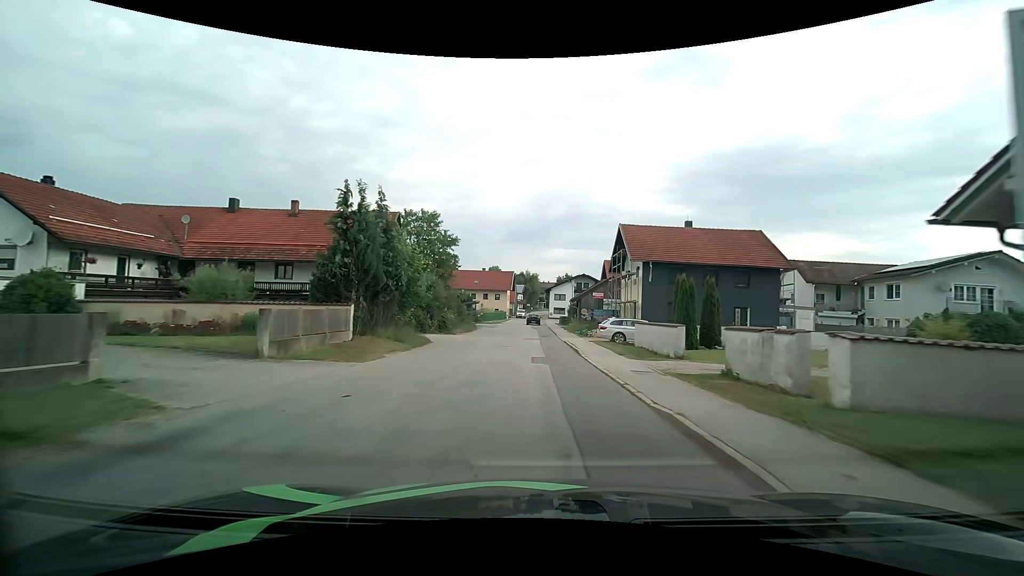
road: tertiary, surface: asphalt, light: Day
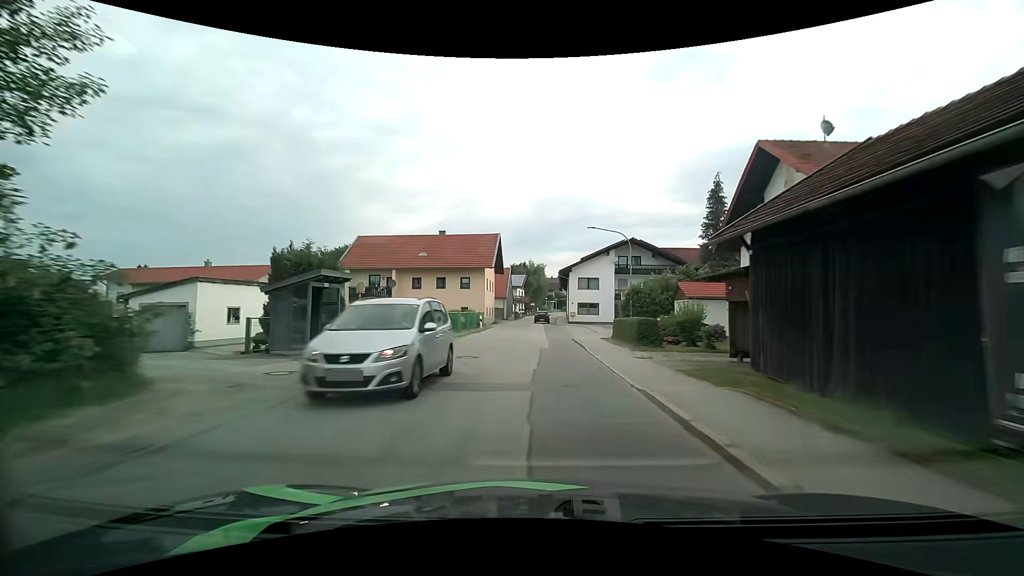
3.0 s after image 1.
(-0.7, +47.9) m; -1°
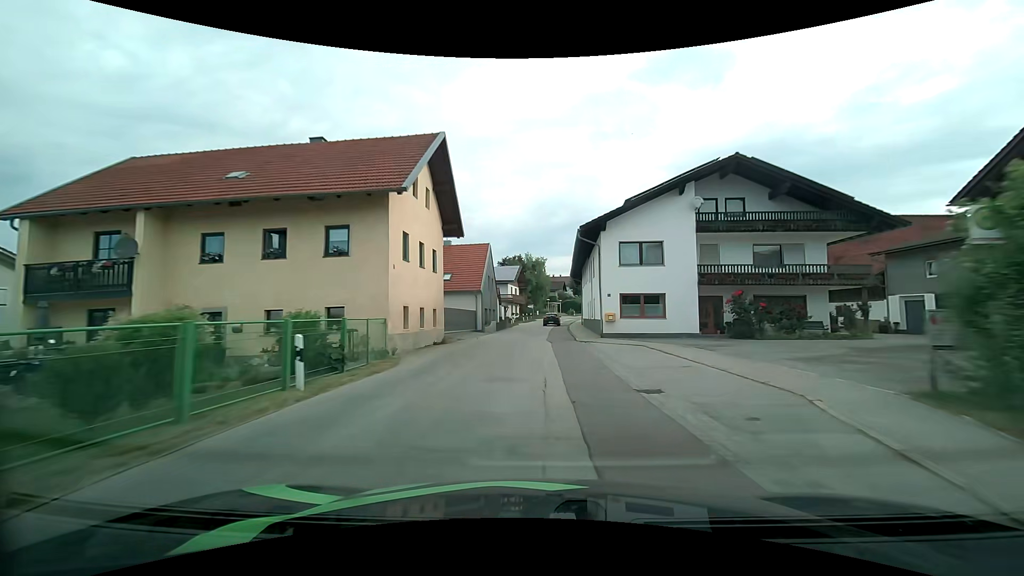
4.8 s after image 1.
(+0.1, +29.0) m; +1°
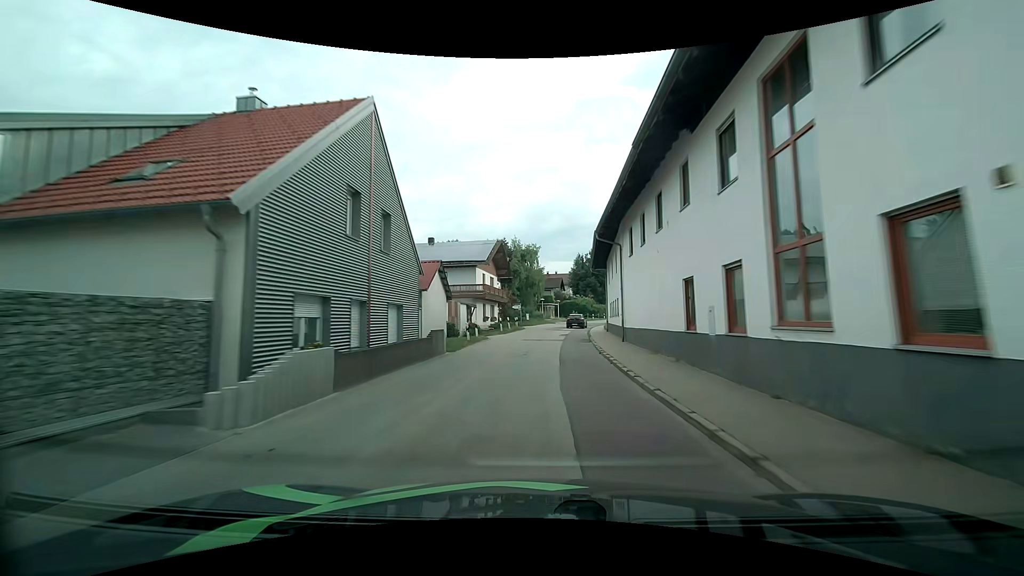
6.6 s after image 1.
(0.0, +29.3) m; 0°
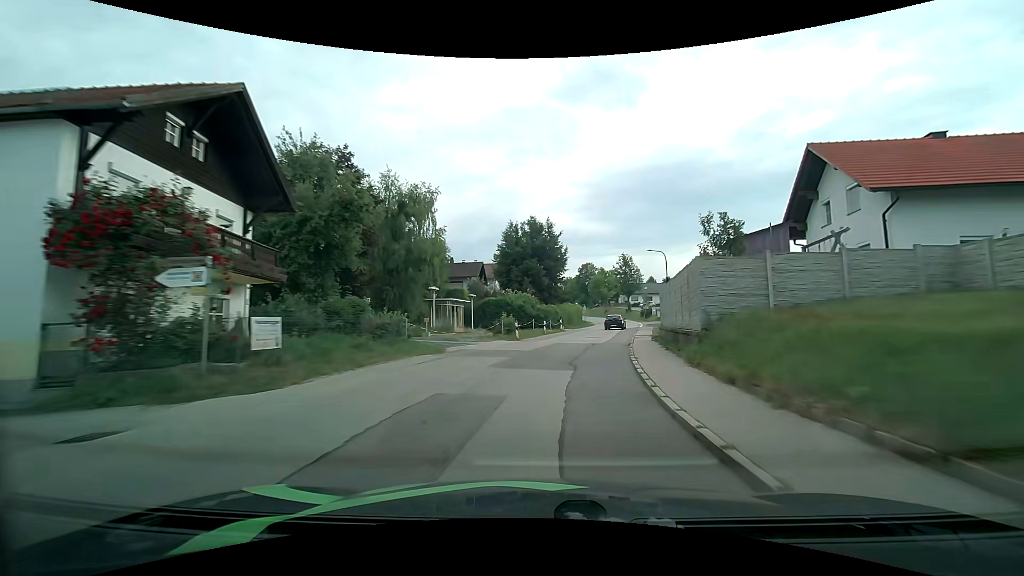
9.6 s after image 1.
(+2.9, +46.2) m; +9°
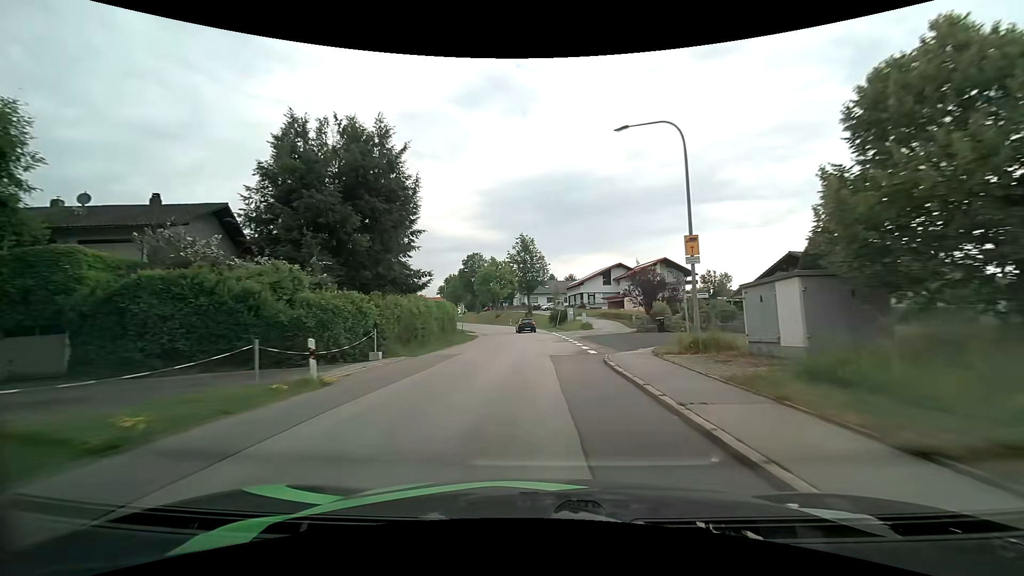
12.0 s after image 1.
(+4.5, +36.1) m; +12°
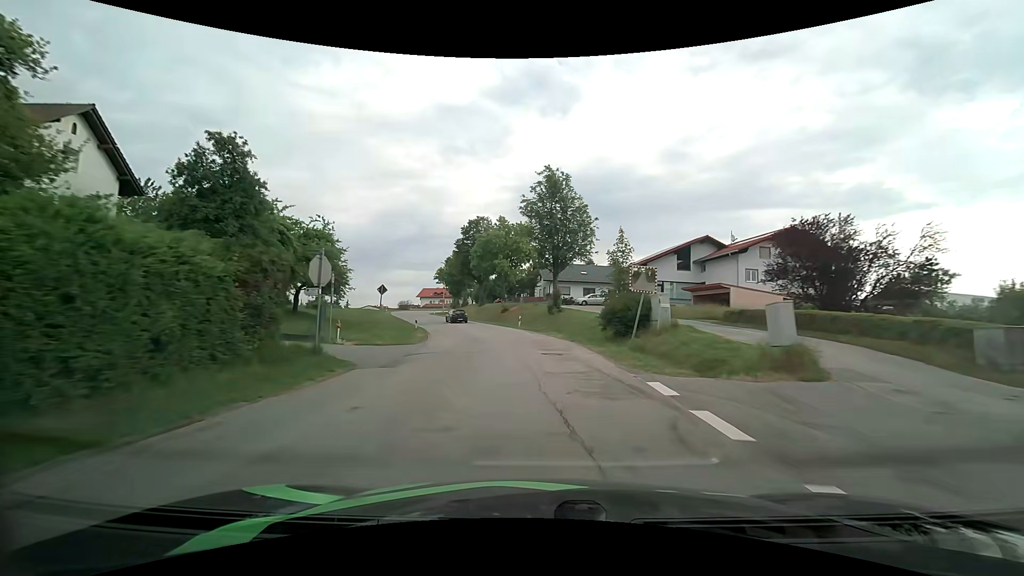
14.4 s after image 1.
(-0.1, +36.4) m; -3°
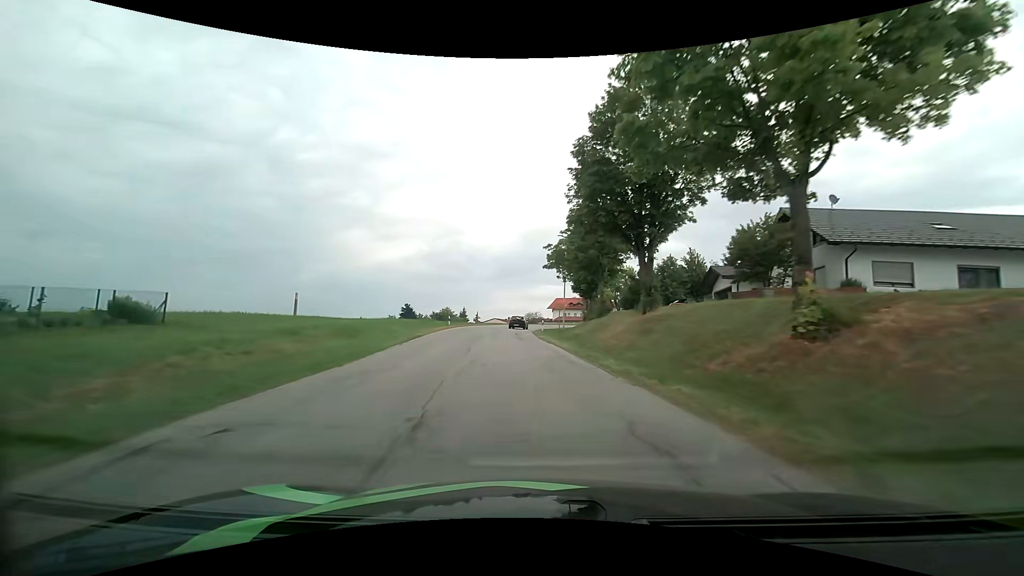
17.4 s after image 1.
(-5.9, +47.5) m; -16°
(0, +10) (-1, +20) (-2, +30) (-2, +40) (-2, +50) (-2, +60) (-1, +70) (+2, +80) (+4, +89) (+8, +99) m
